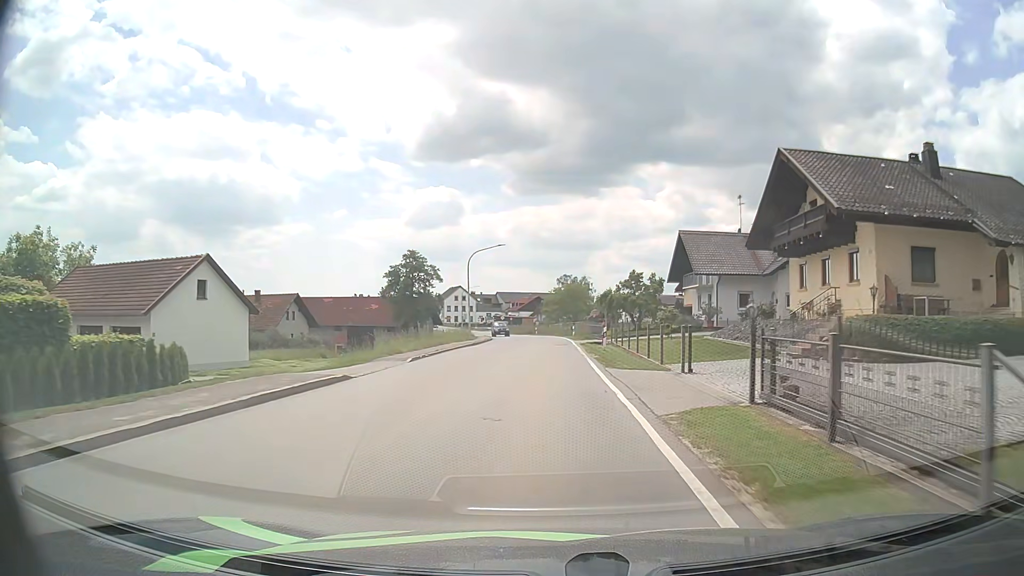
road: secondary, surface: asphalt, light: Day
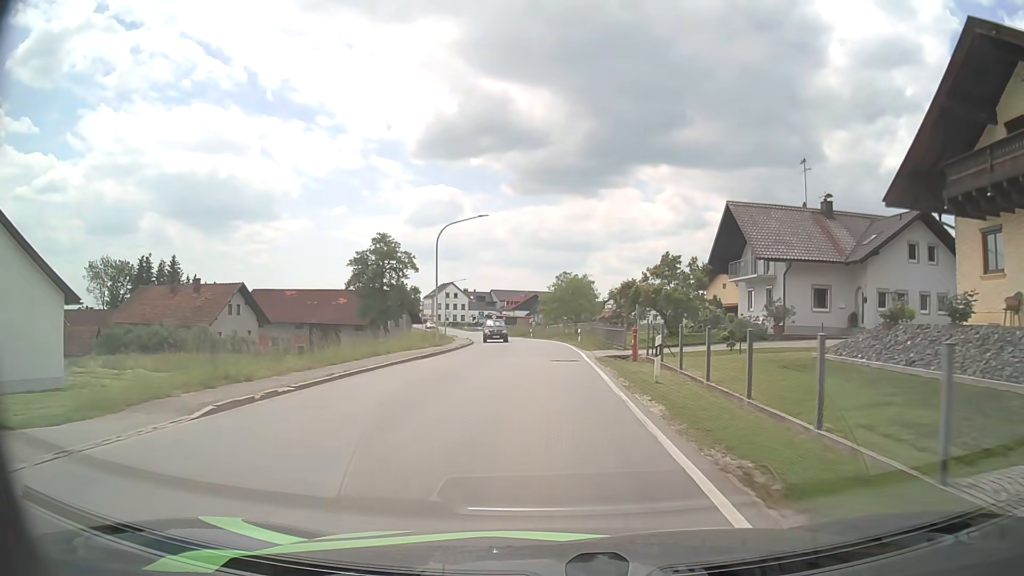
(0.0, +14.5) m; 0°
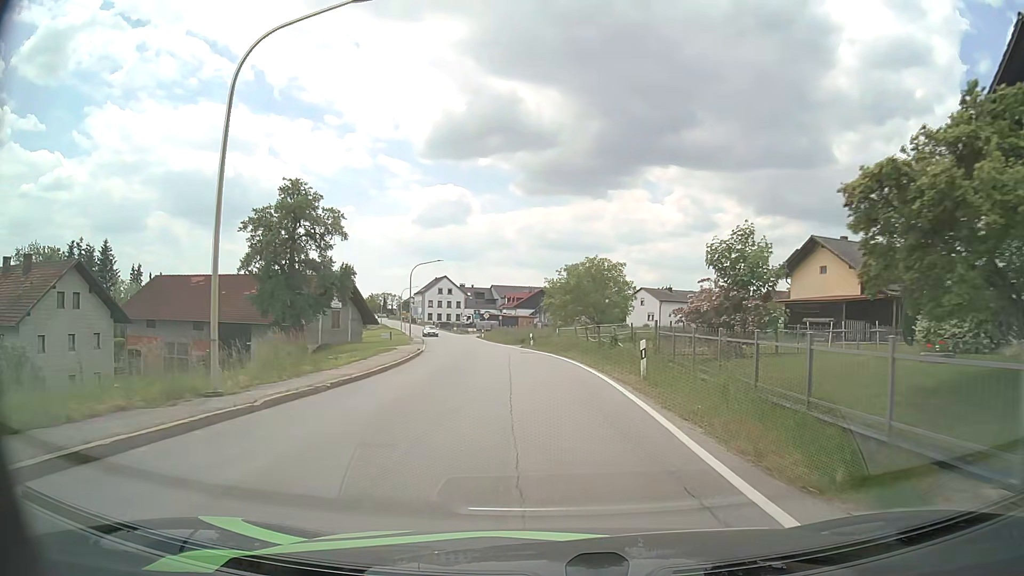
(0.0, +27.0) m; -1°
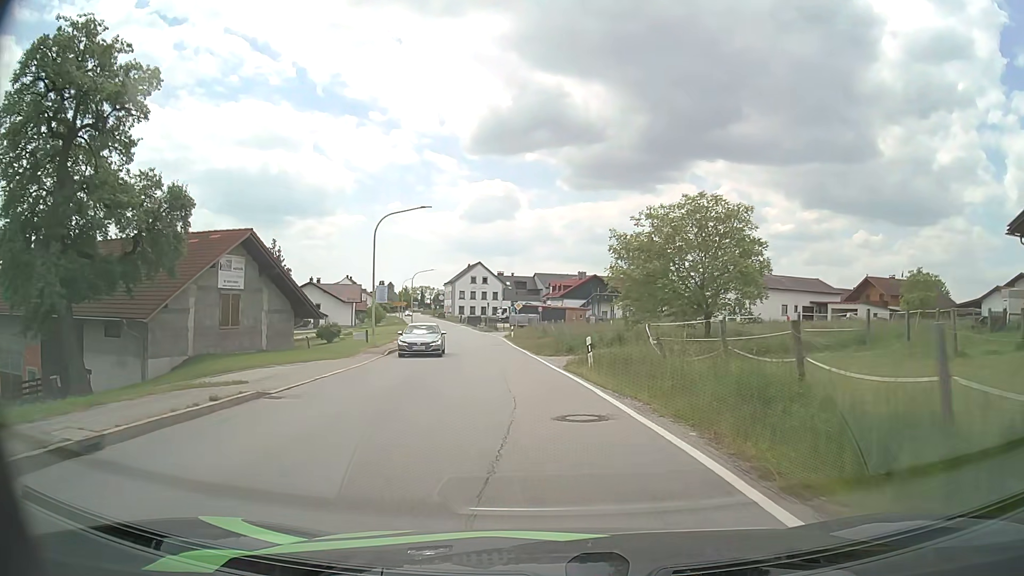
(-0.6, +26.7) m; -3°
(0, +10) (-1, +20) (-2, +30) (-3, +40) (-5, +50) (-6, +60) (-8, +69) (-10, +79) (-12, +89) (-15, +99) m
